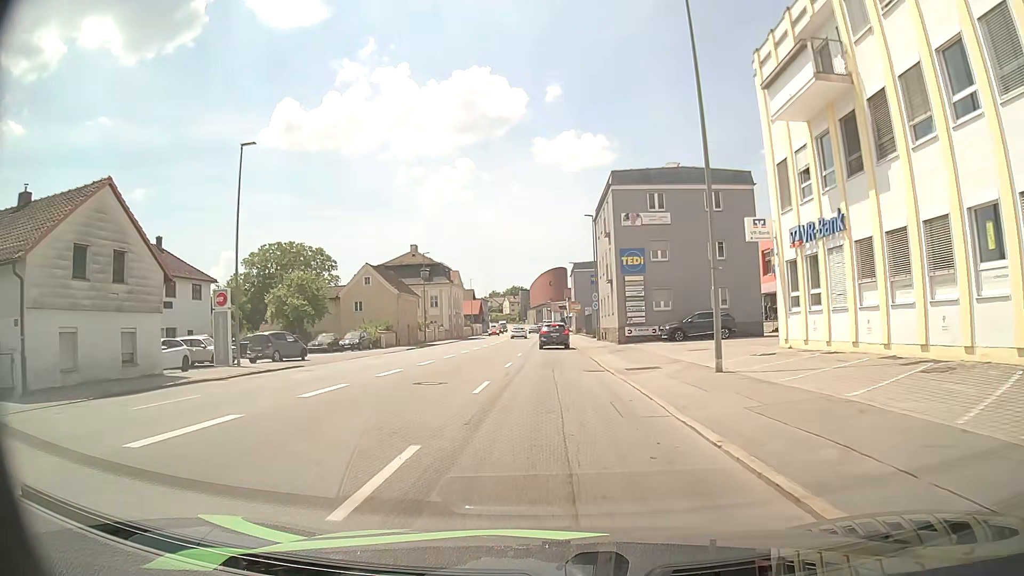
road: tertiary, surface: asphalt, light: Day
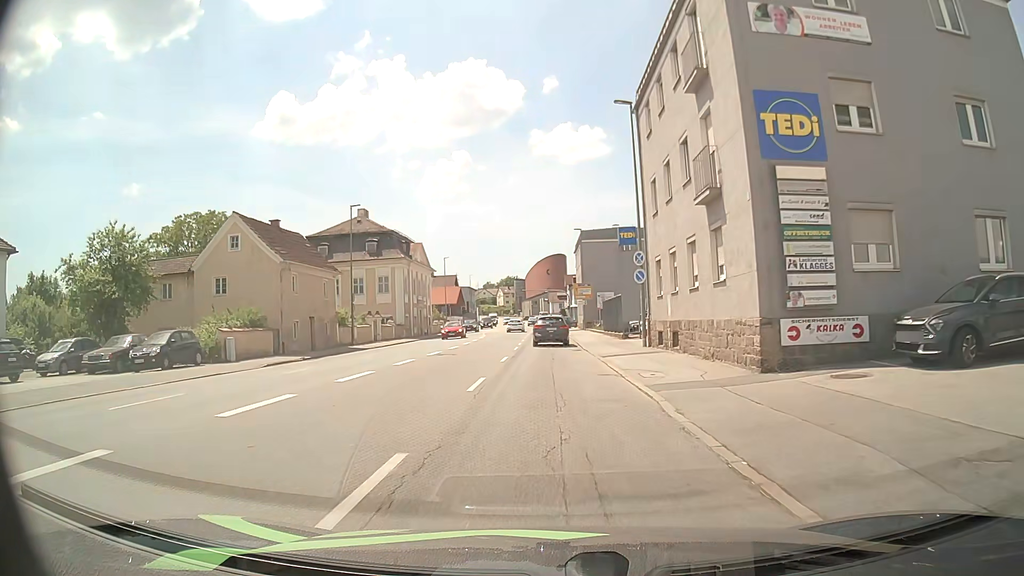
(+0.2, +27.5) m; +1°
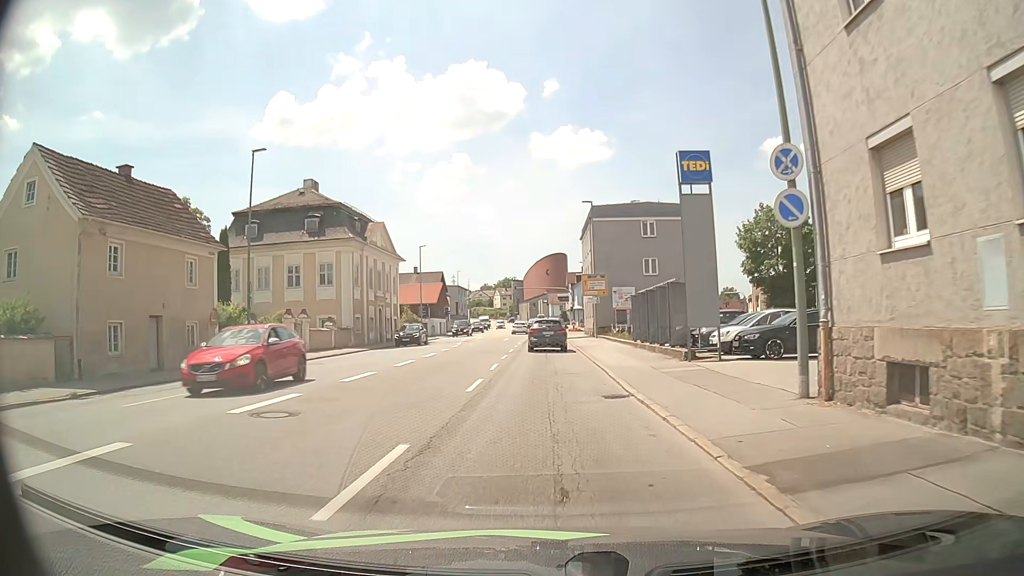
(-0.2, +17.1) m; 0°
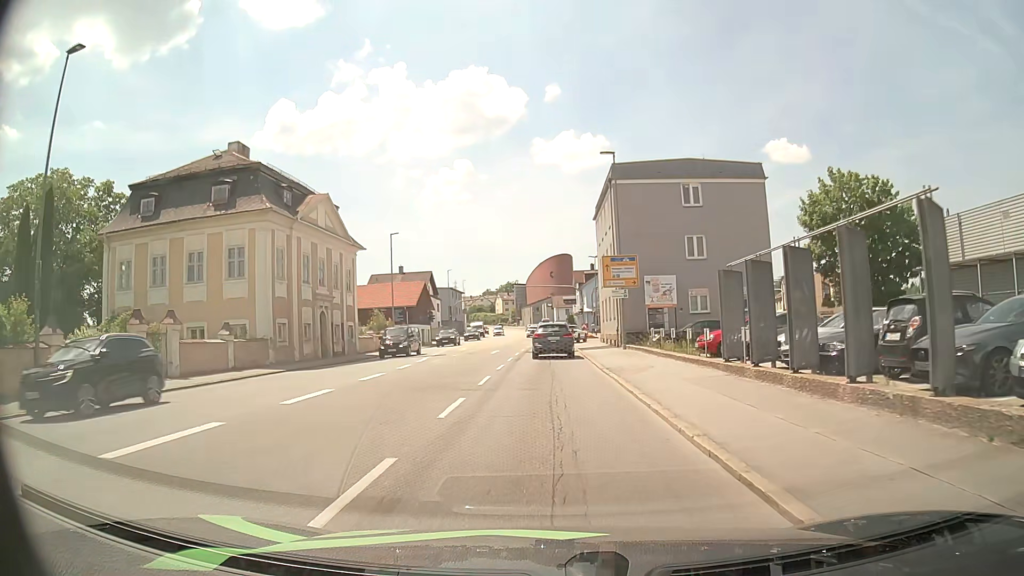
(-0.1, +15.6) m; 0°
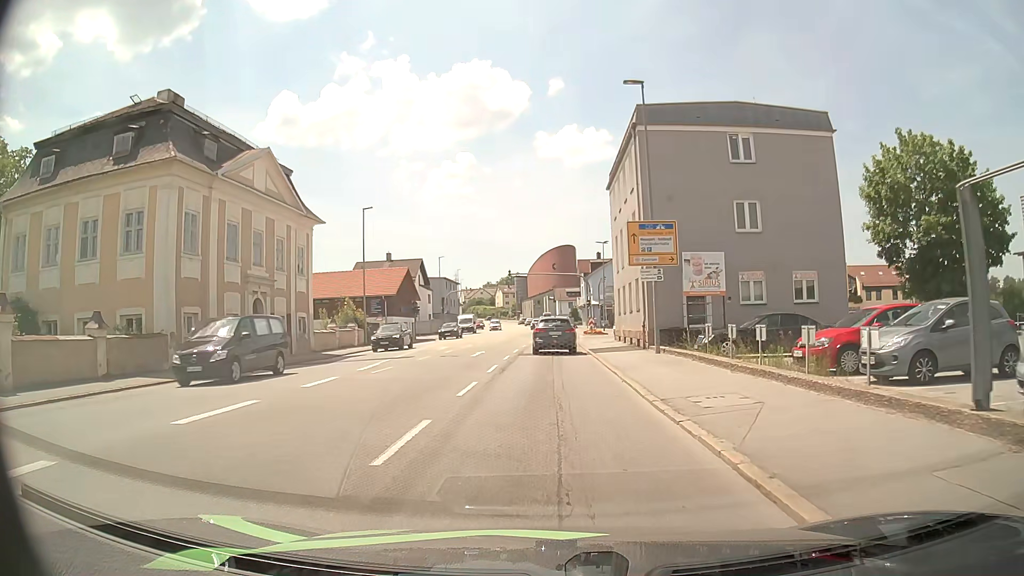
(-0.1, +9.8) m; -1°
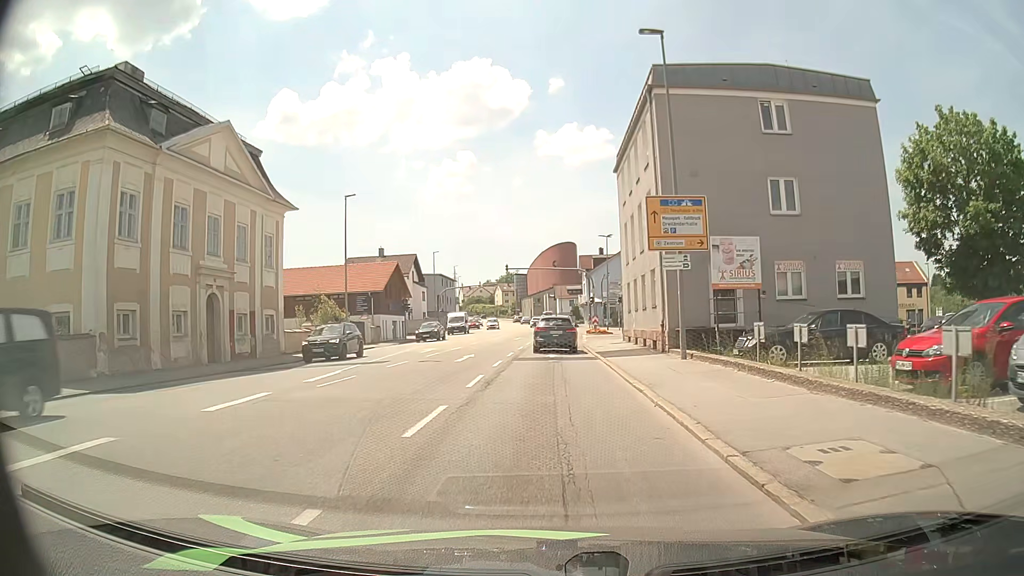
(0.0, +4.6) m; 0°
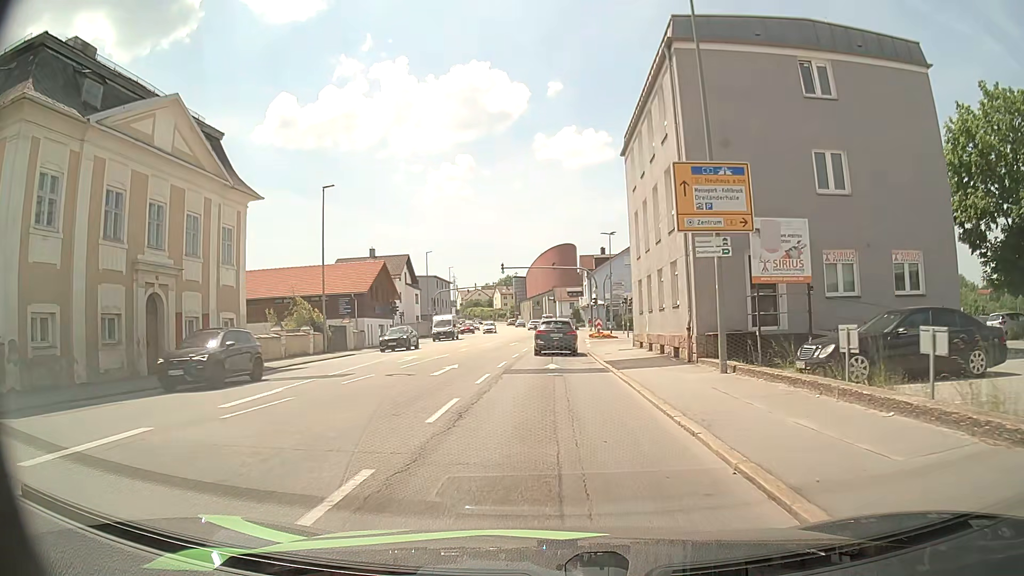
(0.0, +4.5) m; +1°
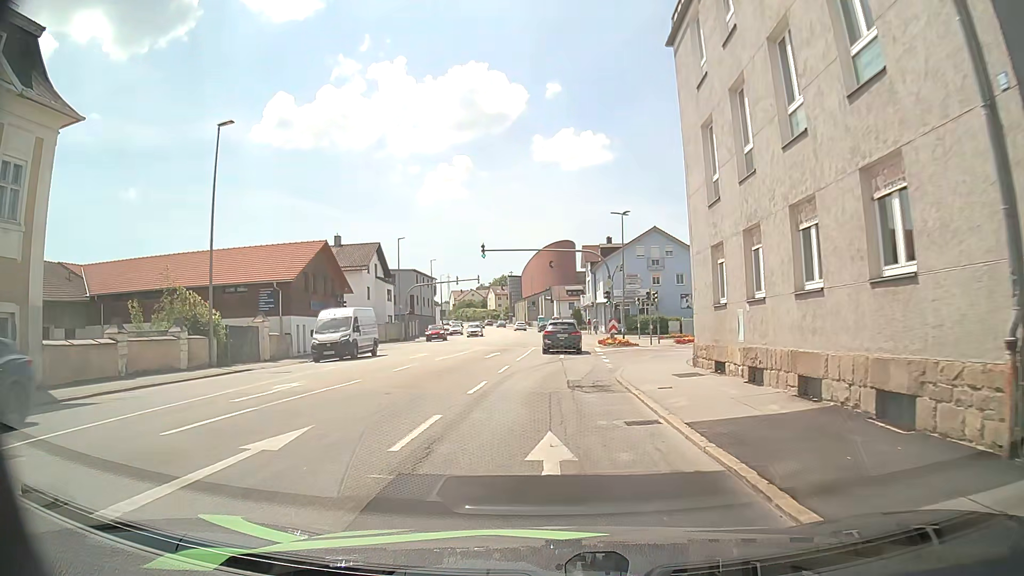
(-0.1, +14.3) m; 0°
(0, +10) (0, +20) (0, +30) (+1, +40) (+1, +50) (+1, +60) (+1, +70) (0, +80) (0, +90) (-1, +100) m
